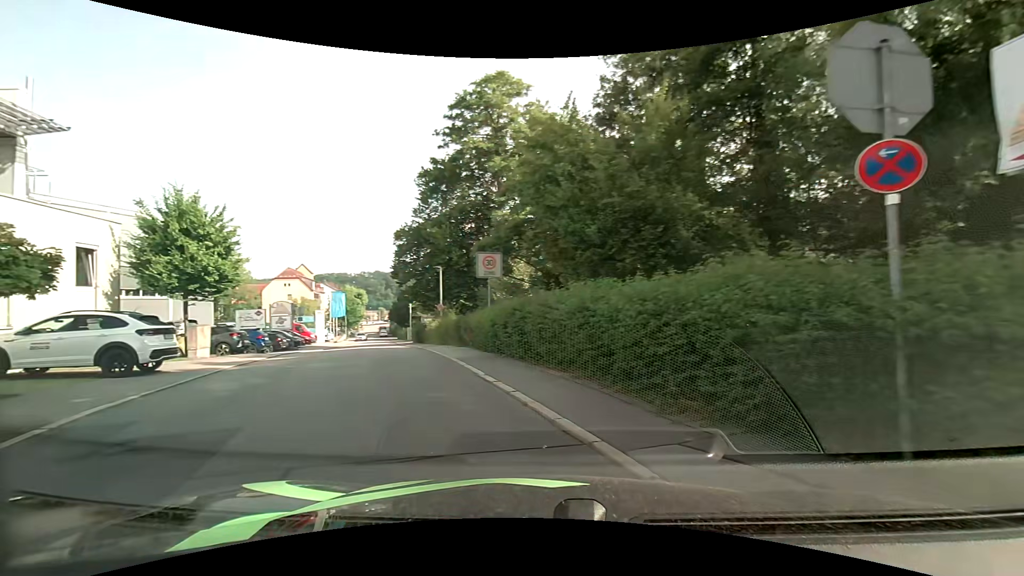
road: residential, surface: asphalt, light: Day
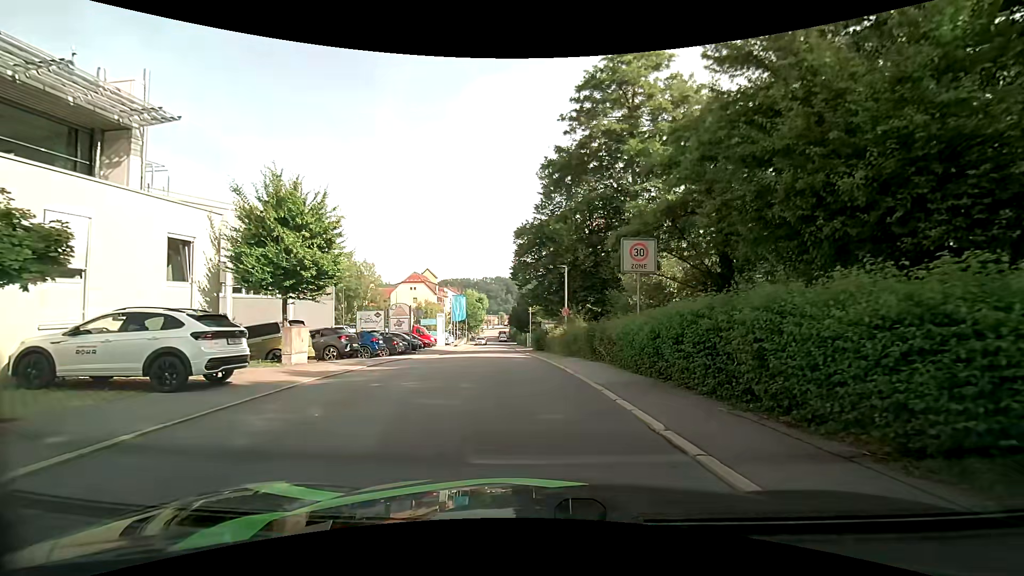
(-0.7, +4.2) m; -14°
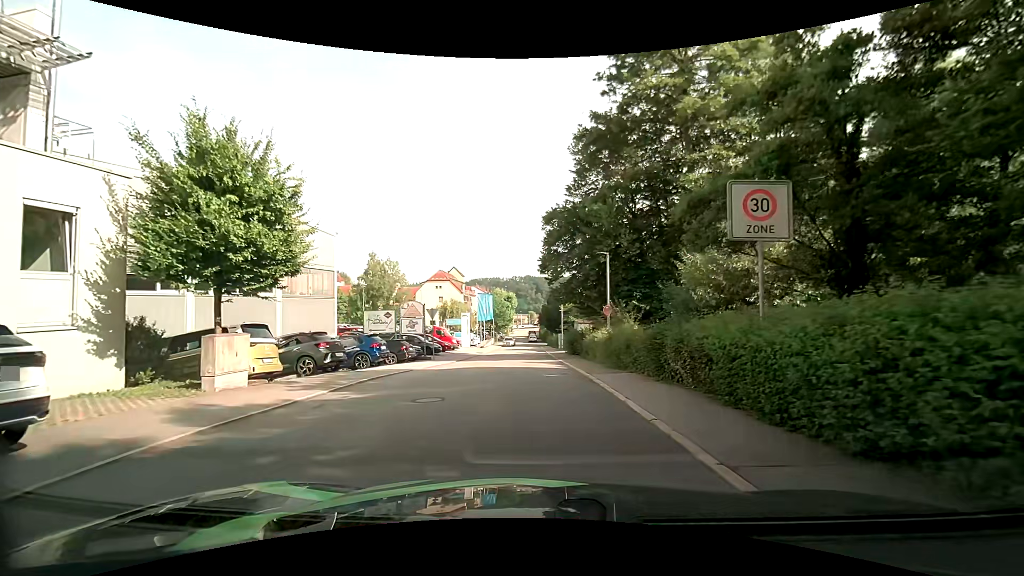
(0.0, +5.4) m; -2°
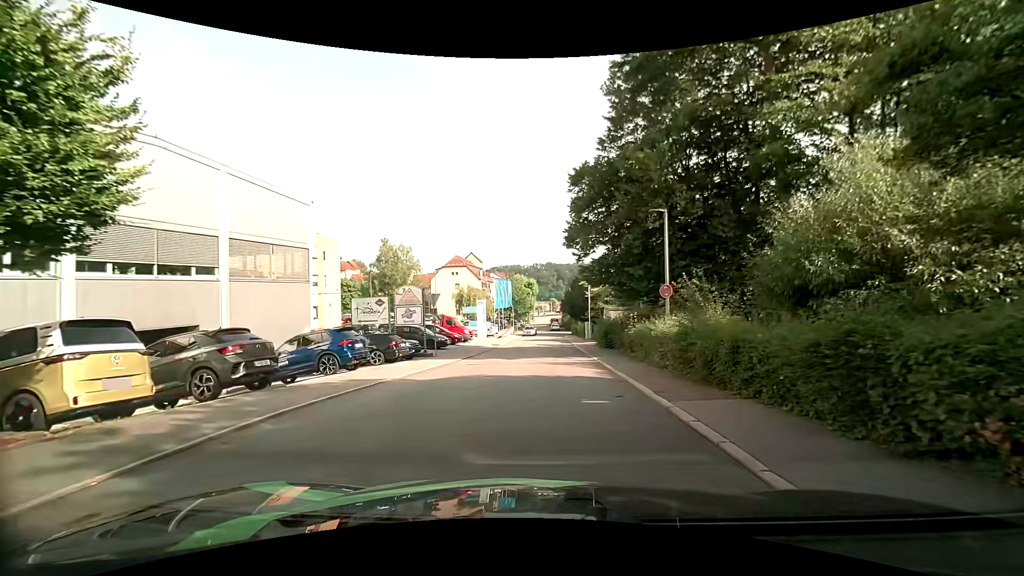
(-0.2, +6.5) m; -3°
